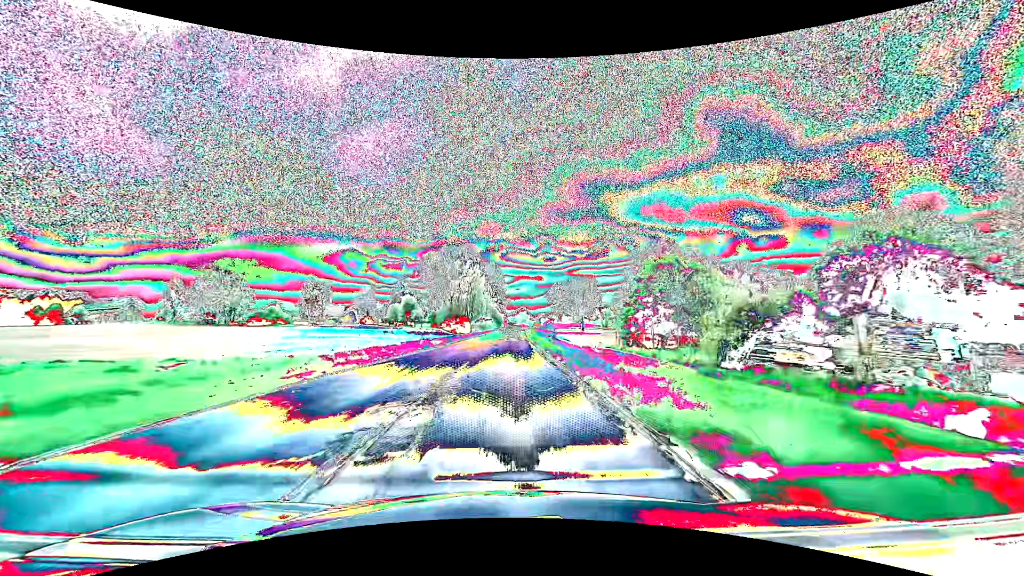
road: secondary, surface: asphalt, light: Day
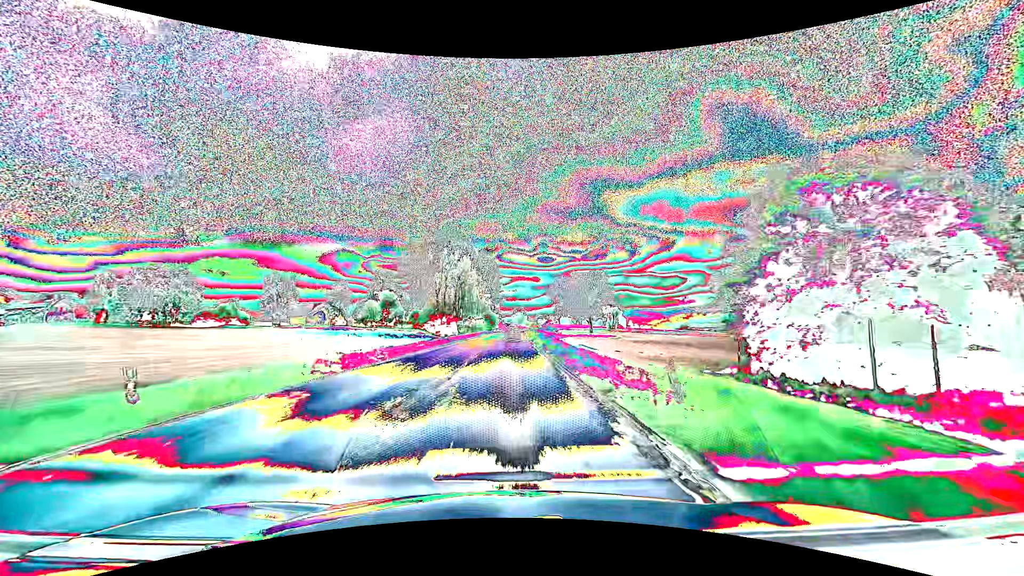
(+0.1, +27.4) m; 0°
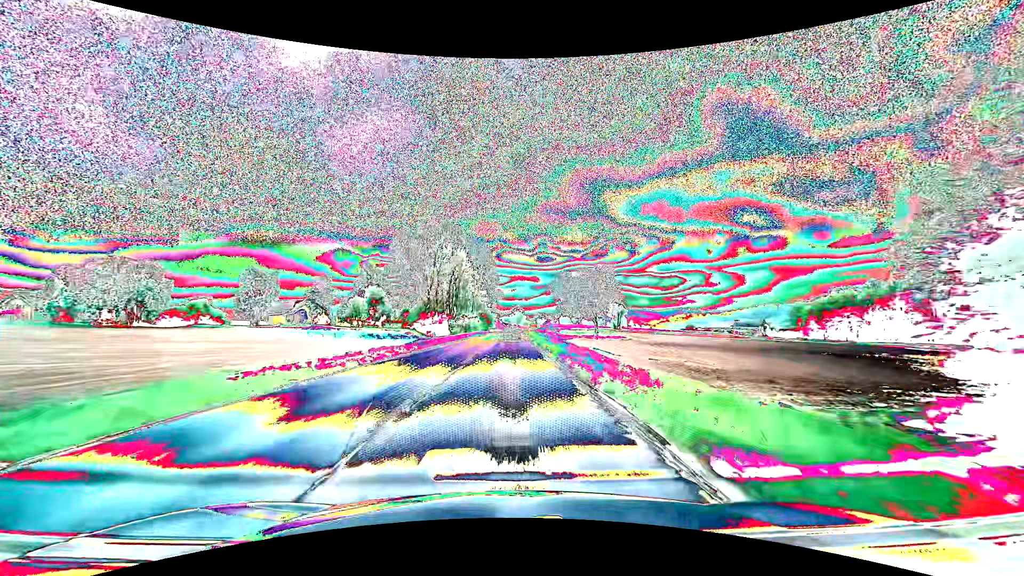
(0.0, +13.5) m; 0°
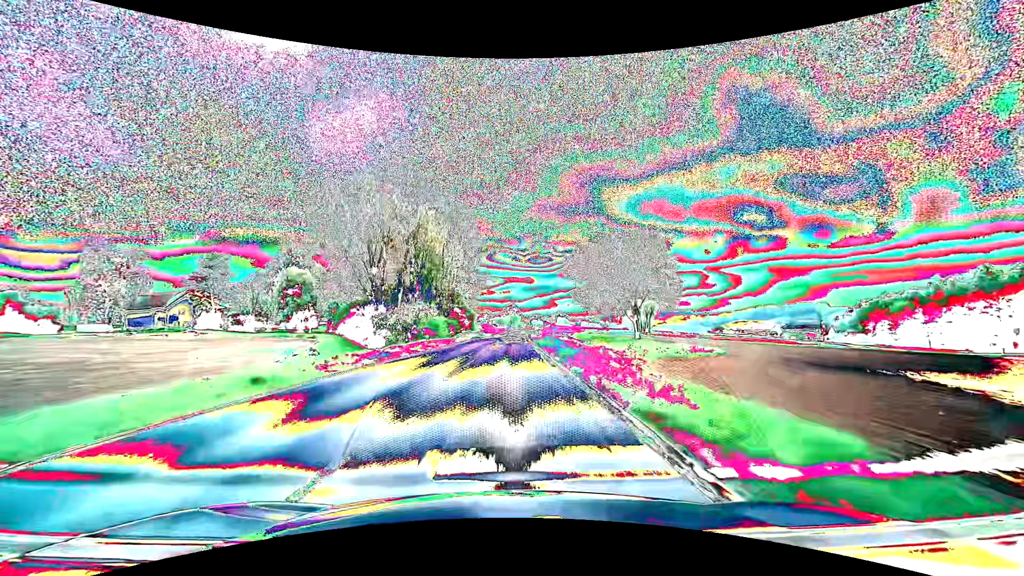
(+0.4, +53.8) m; +1°
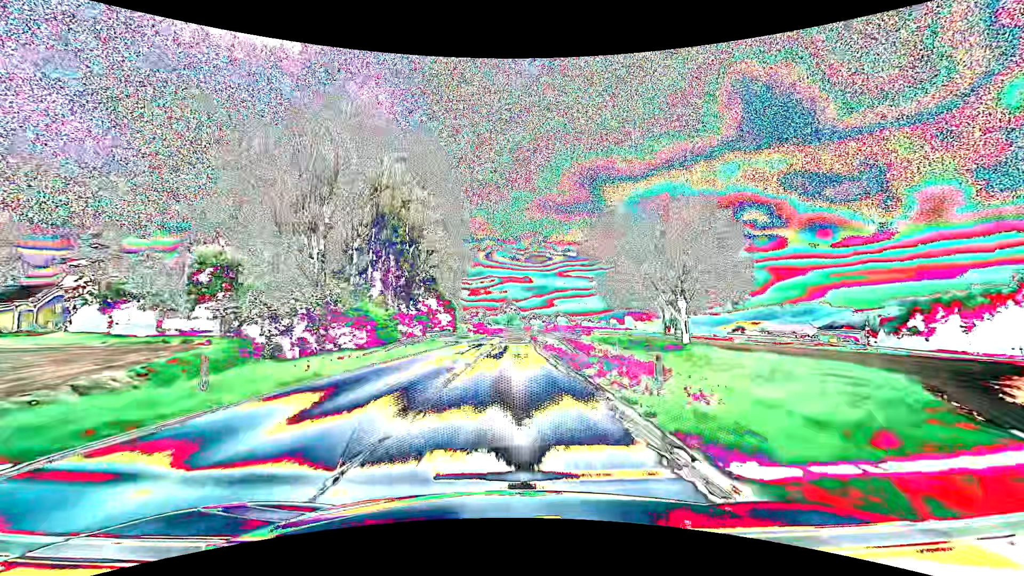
(+0.1, +27.2) m; 0°
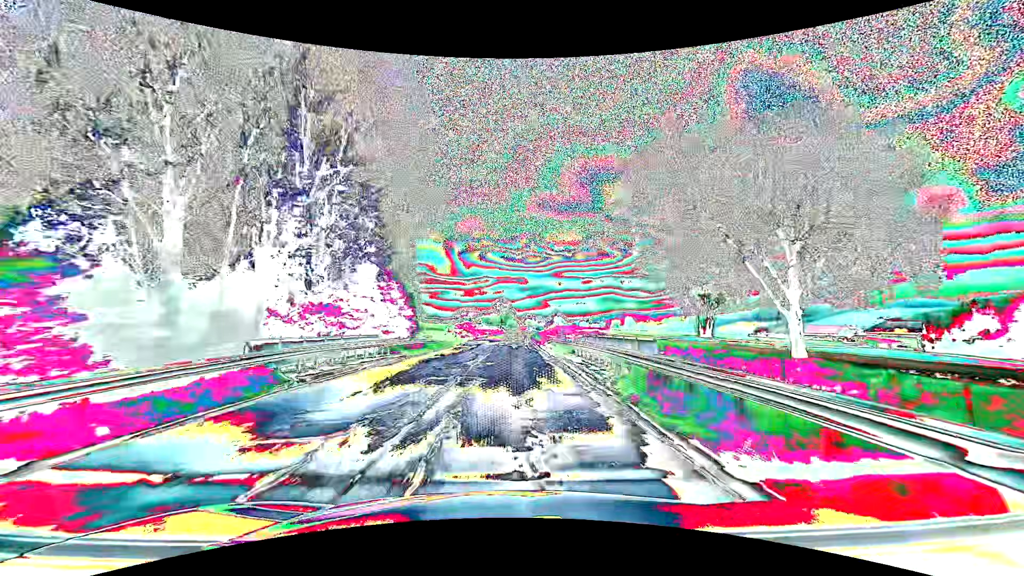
(+0.1, +27.3) m; +1°
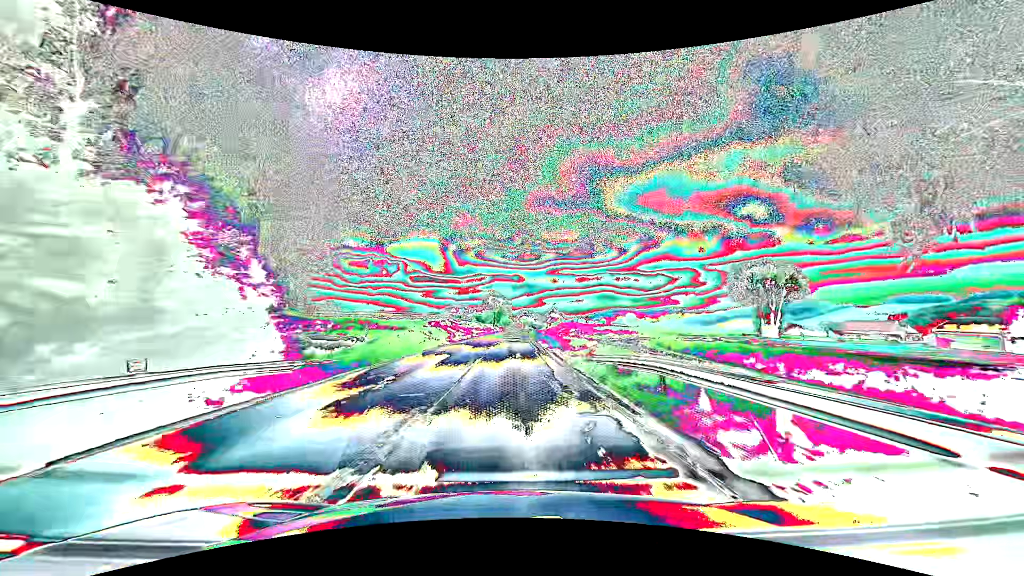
(+0.2, +27.4) m; +1°
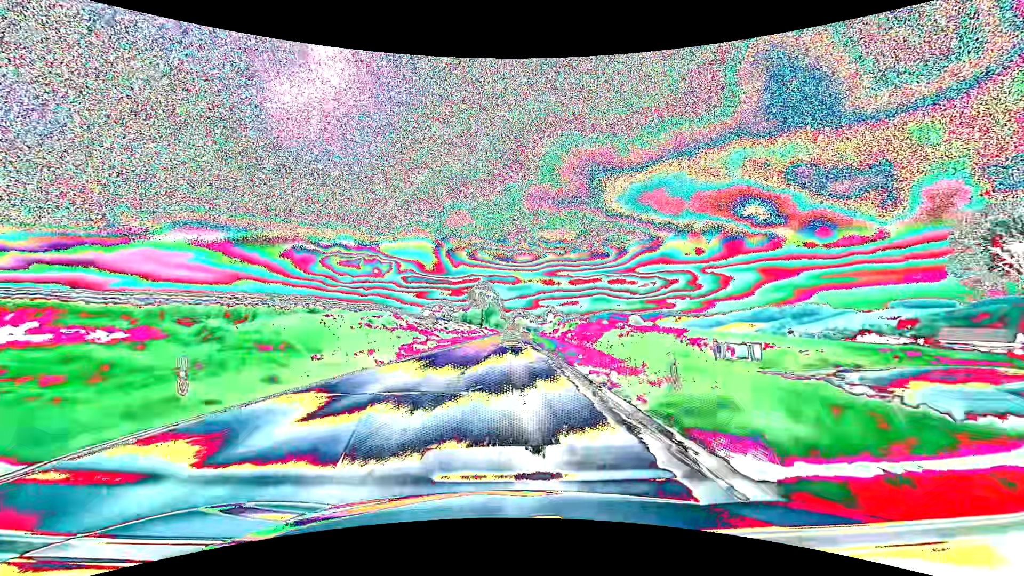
(+0.2, +41.1) m; +1°
(0, +10) (0, +20) (0, +30) (+1, +40) (+1, +50) (+1, +60) (+1, +70) (+1, +80) (+2, +90) (+2, +100) m
